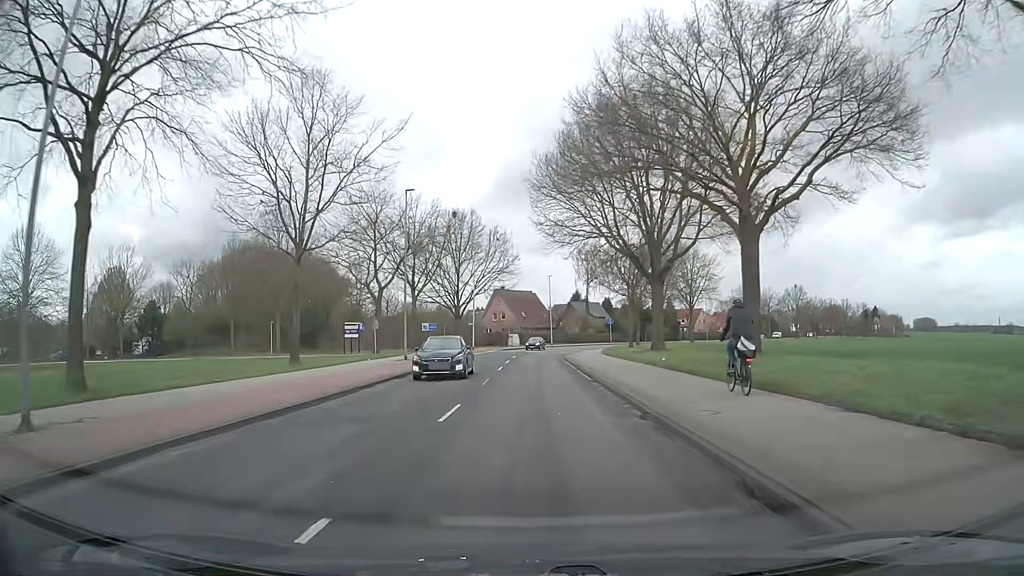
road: secondary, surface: asphalt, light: Day
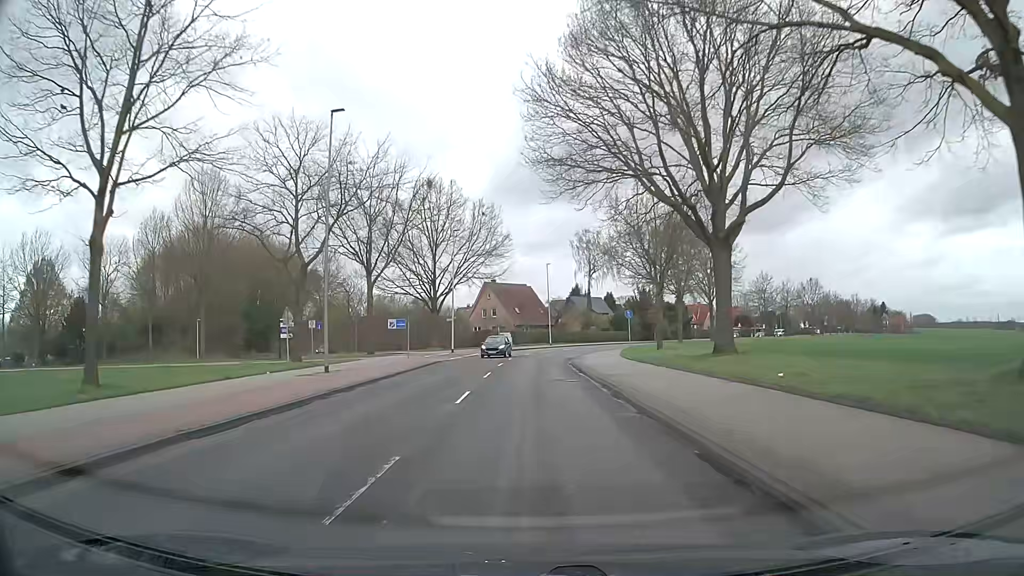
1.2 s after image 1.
(+0.1, +15.4) m; +1°
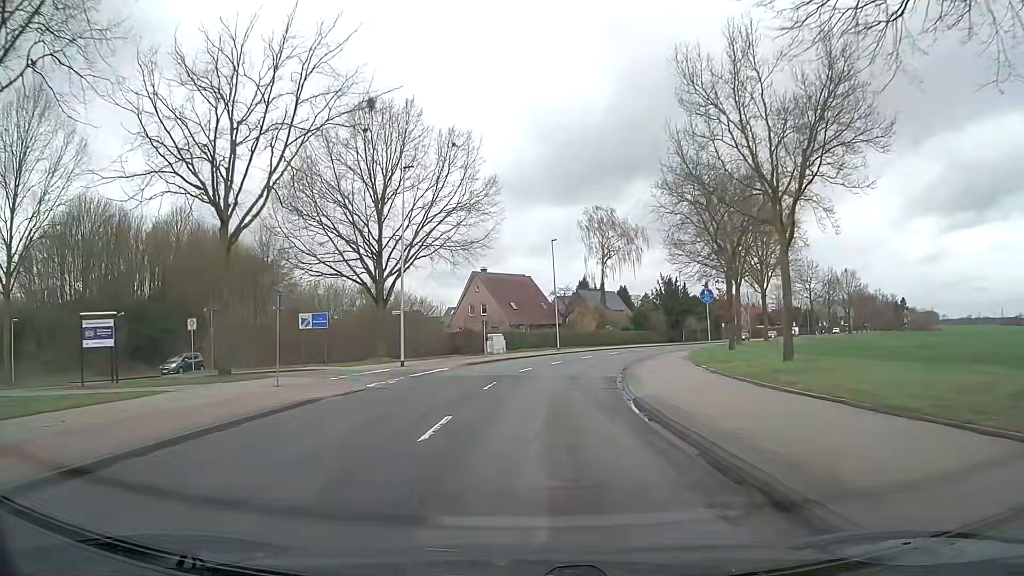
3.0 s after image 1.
(0.0, +22.9) m; 0°
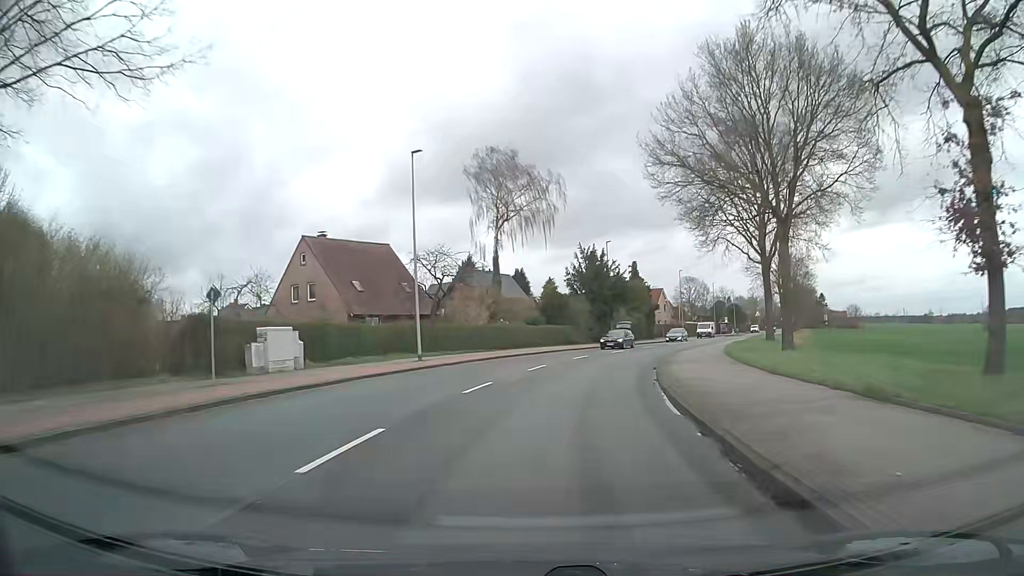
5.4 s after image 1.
(+2.4, +30.5) m; +10°
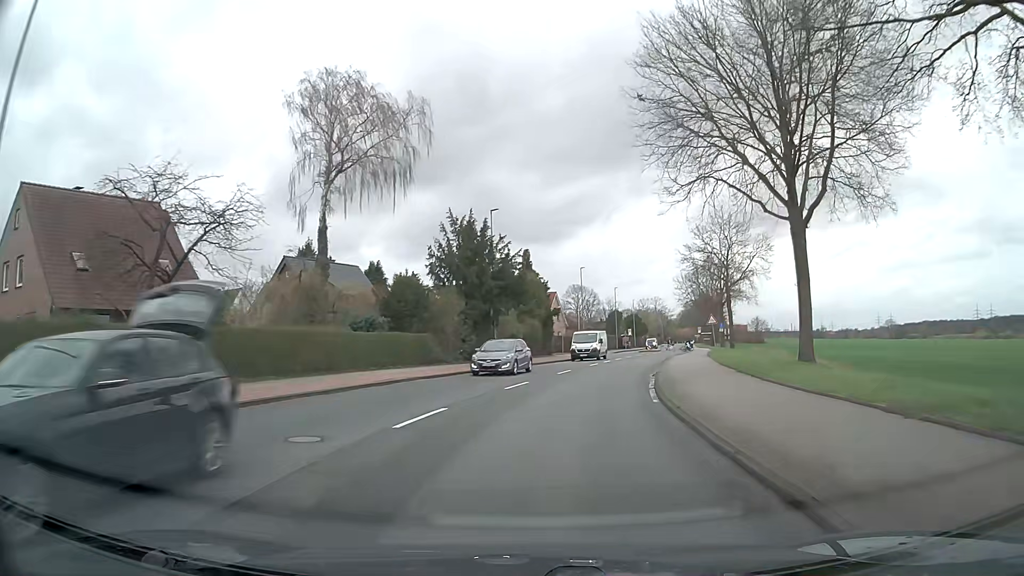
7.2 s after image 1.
(+2.0, +23.1) m; +10°
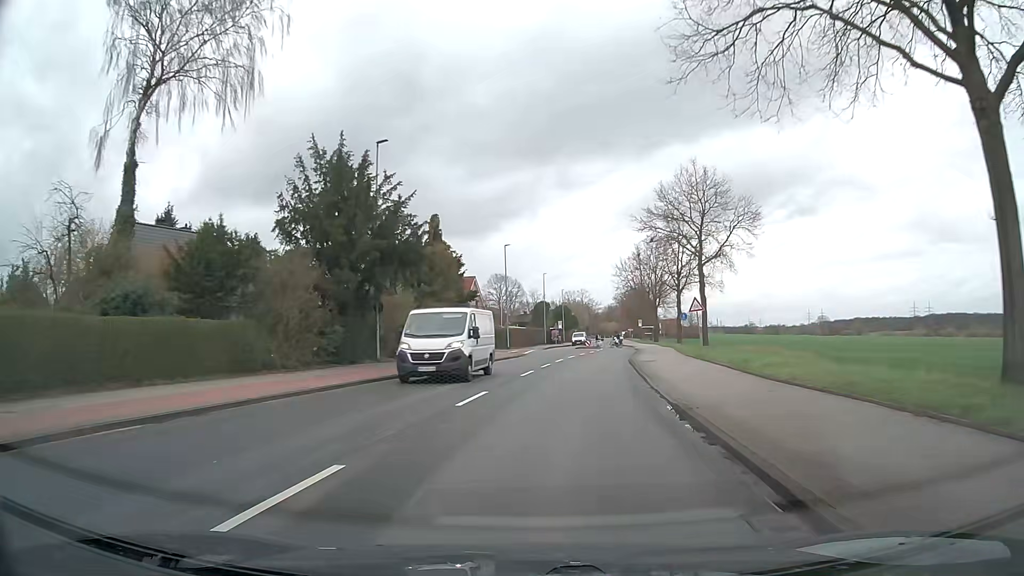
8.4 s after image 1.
(+1.0, +15.4) m; +7°
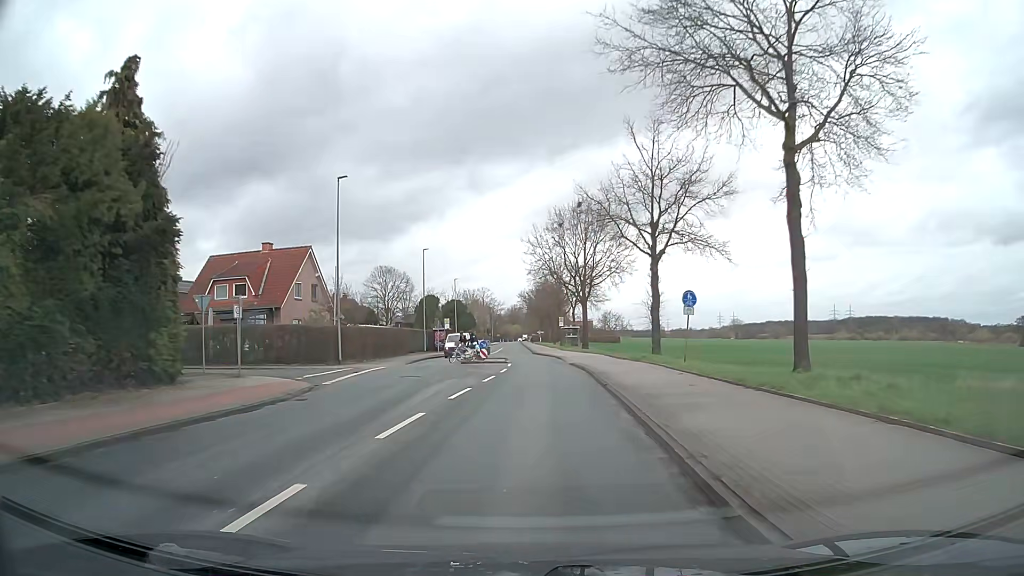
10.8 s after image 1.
(+2.8, +30.8) m; +8°
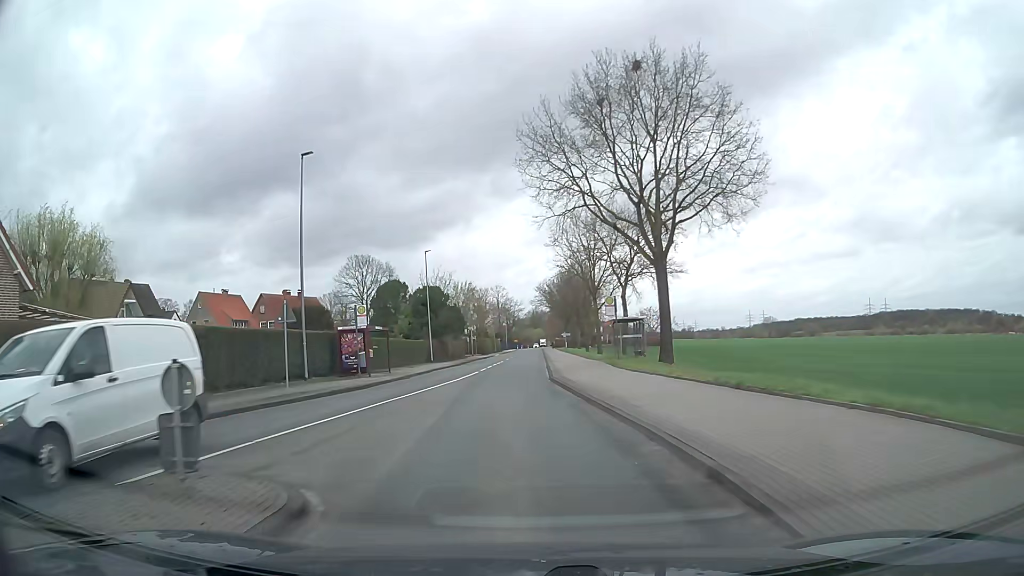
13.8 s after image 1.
(+0.5, +38.9) m; -2°
(0, +10) (-1, +20) (-1, +30) (-1, +40) (-1, +50) (-1, +60) (0, +70) (0, +80) (0, +90) (0, +100) m
